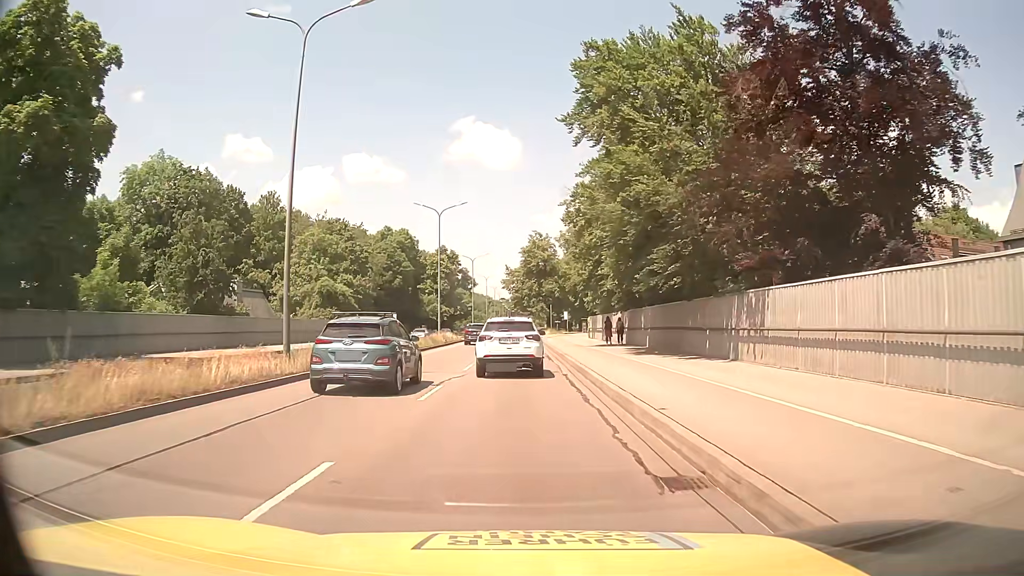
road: trunk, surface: asphalt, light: Day
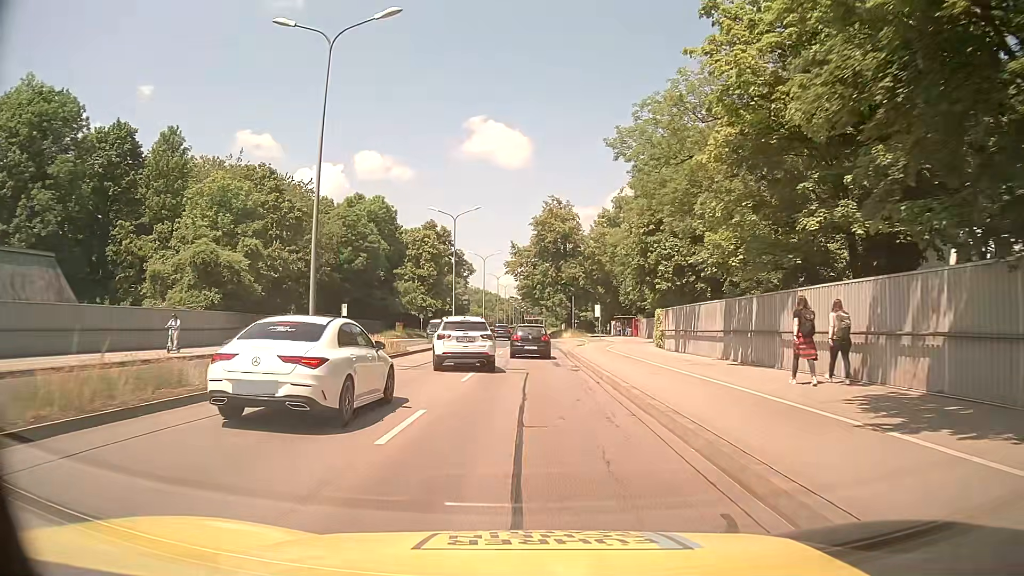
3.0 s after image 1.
(-0.2, +32.2) m; 0°
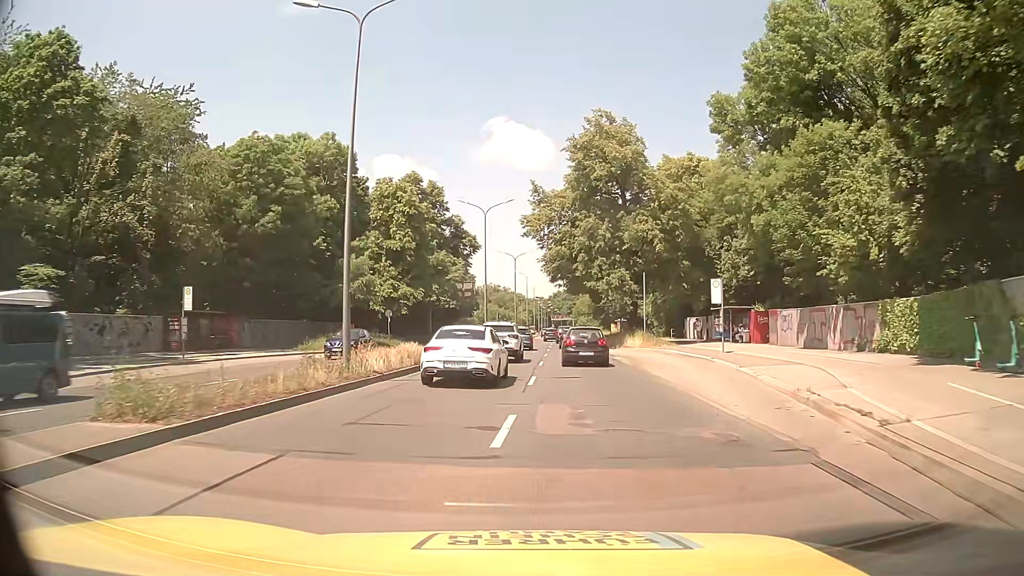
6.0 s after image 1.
(-0.9, +36.2) m; -3°
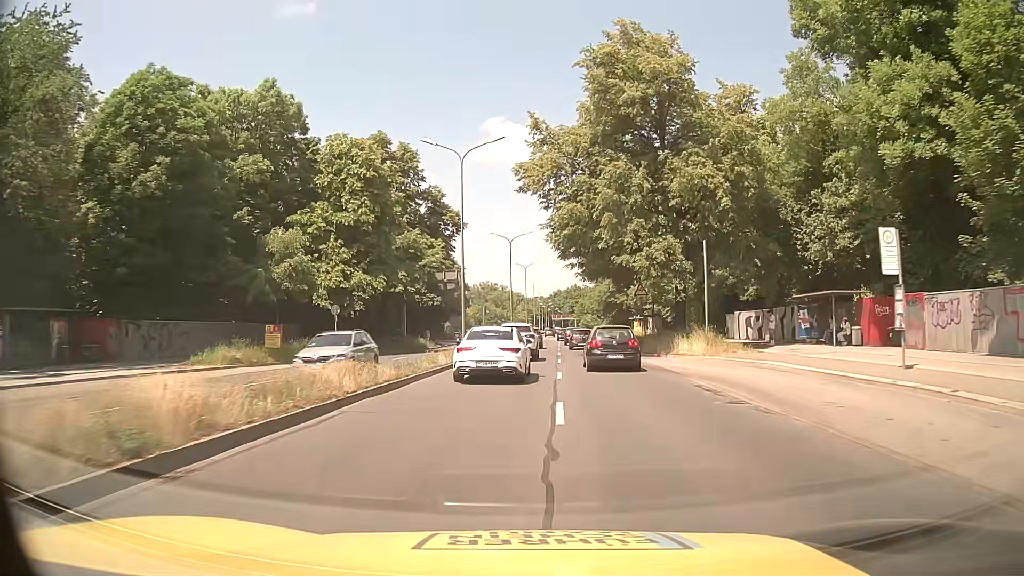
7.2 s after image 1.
(+0.1, +16.2) m; 0°
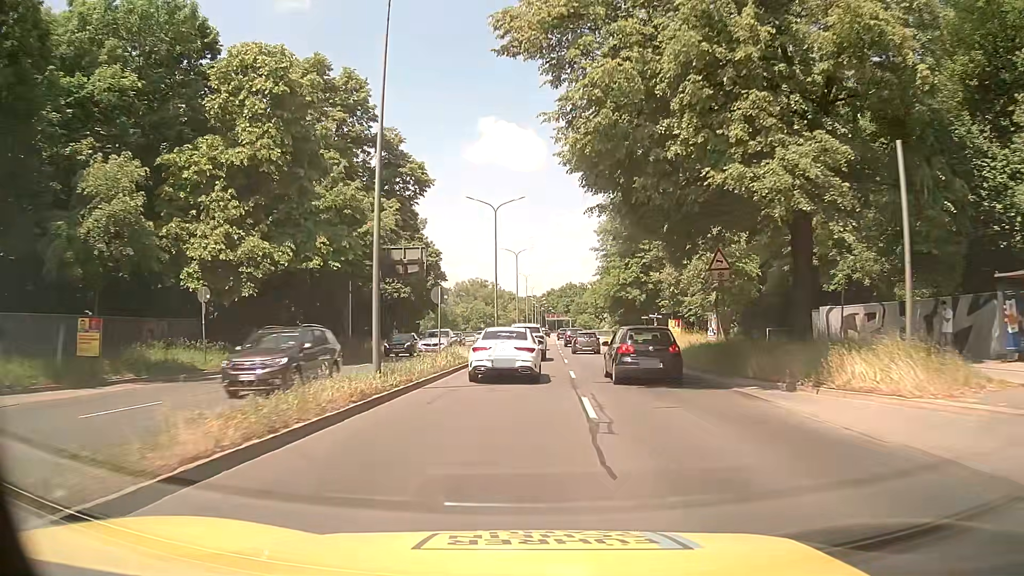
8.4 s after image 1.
(+0.2, +17.2) m; +1°
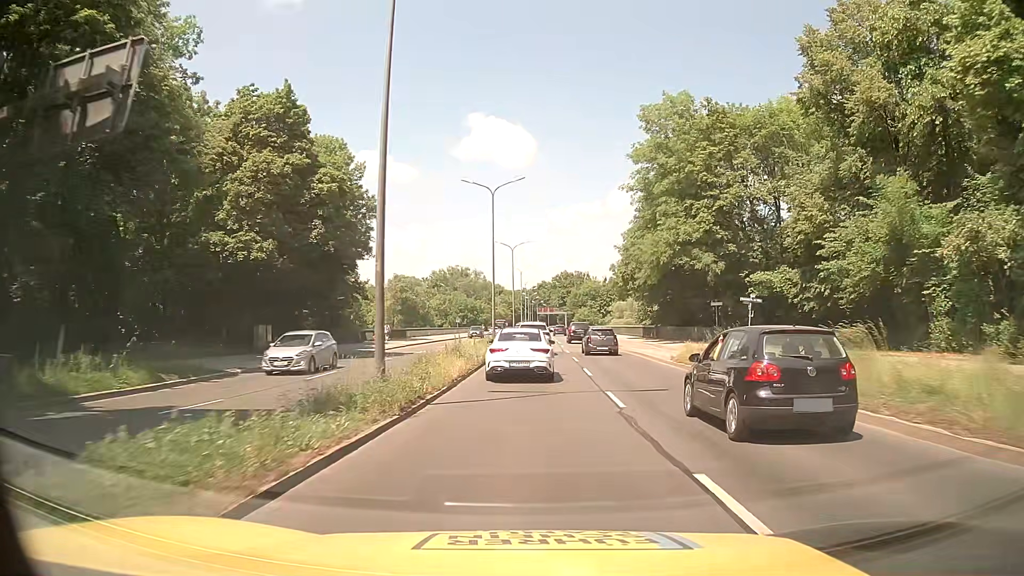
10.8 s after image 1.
(+0.3, +34.1) m; +1°
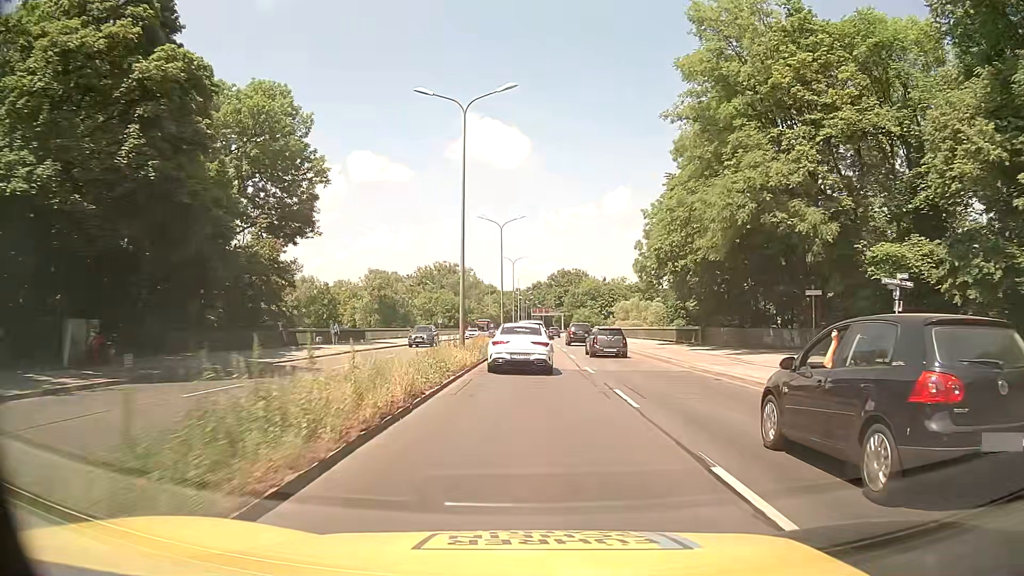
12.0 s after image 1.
(-0.1, +17.2) m; 0°
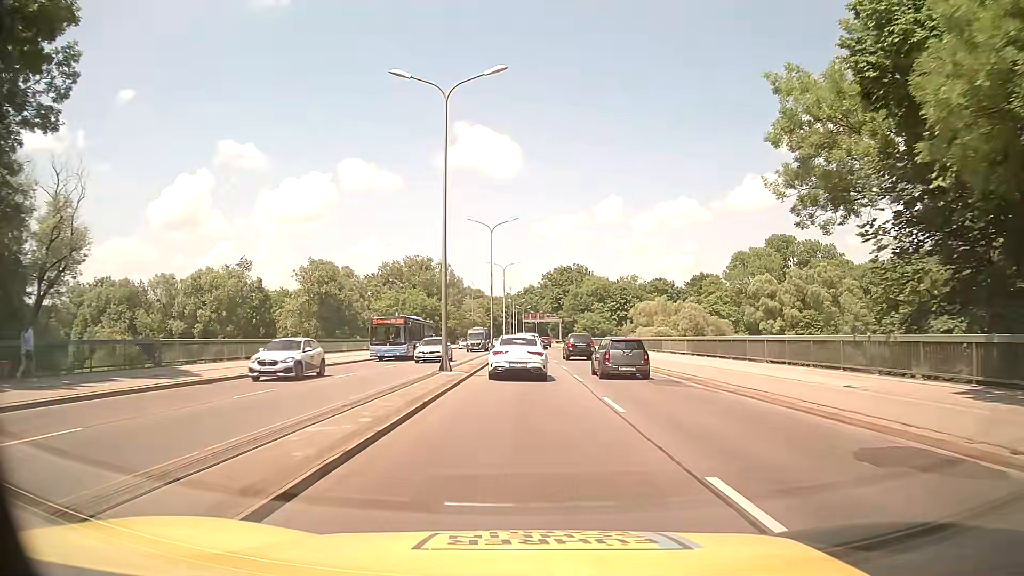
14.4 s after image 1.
(+0.4, +34.7) m; +1°
(0, +10) (0, +20) (0, +30) (0, +40) (-1, +50) (-1, +60) (-1, +70) (-1, +80) (-1, +90) (-1, +100) m
